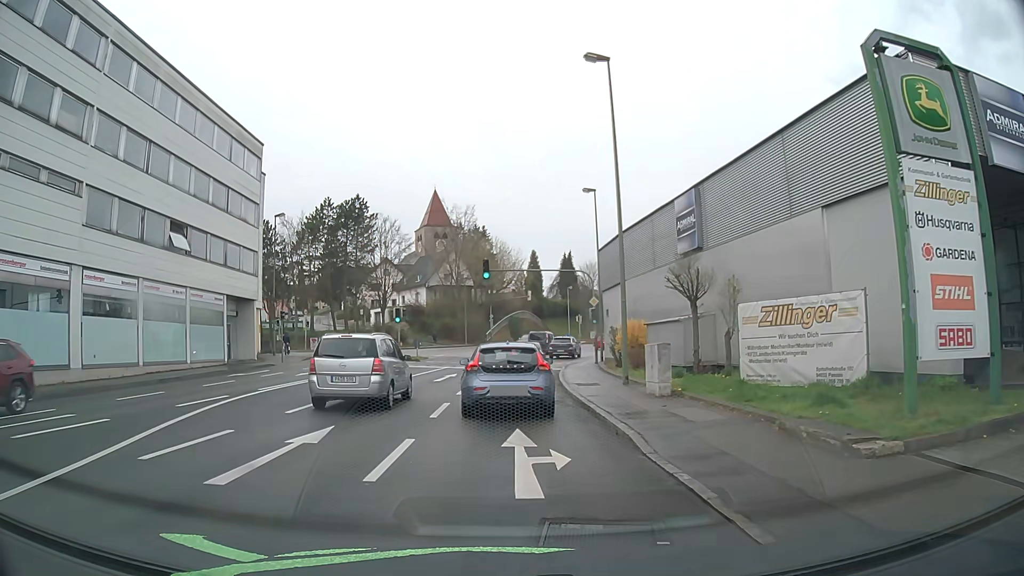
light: Day
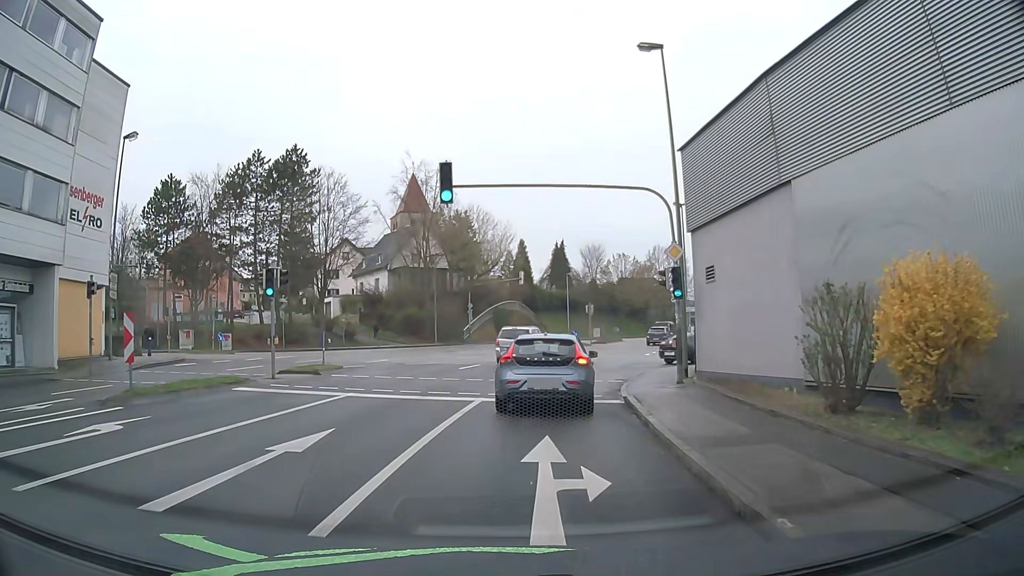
(-0.6, +20.6) m; -1°
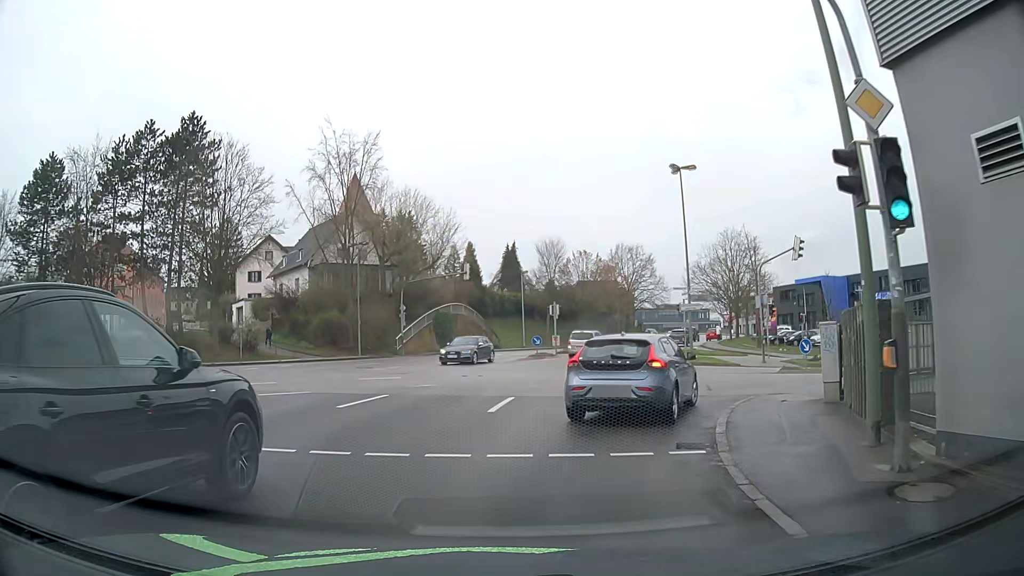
(+0.3, +12.3) m; +4°
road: tertiary_link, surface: asphalt
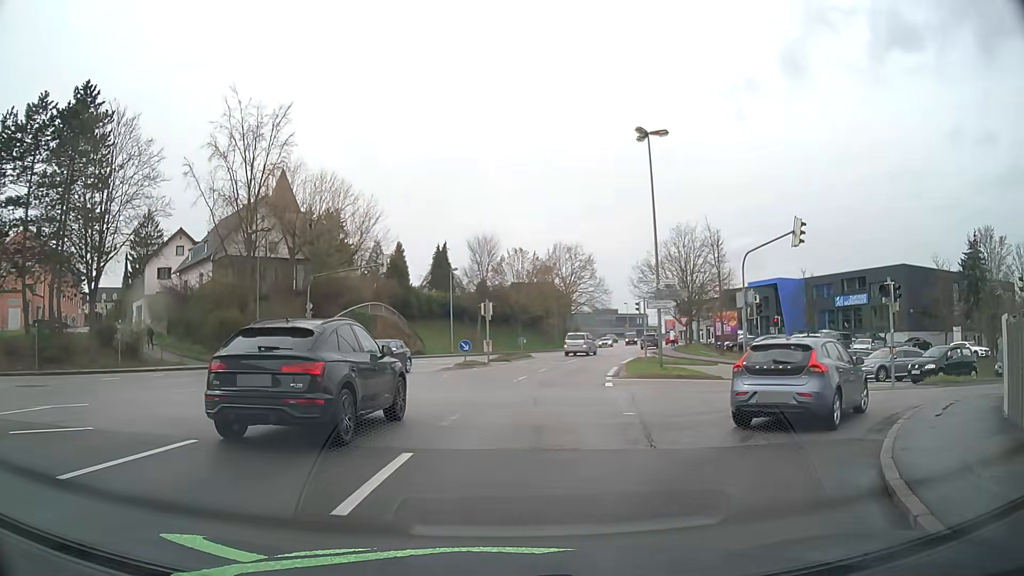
(+0.2, +7.2) m; +4°
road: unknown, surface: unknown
